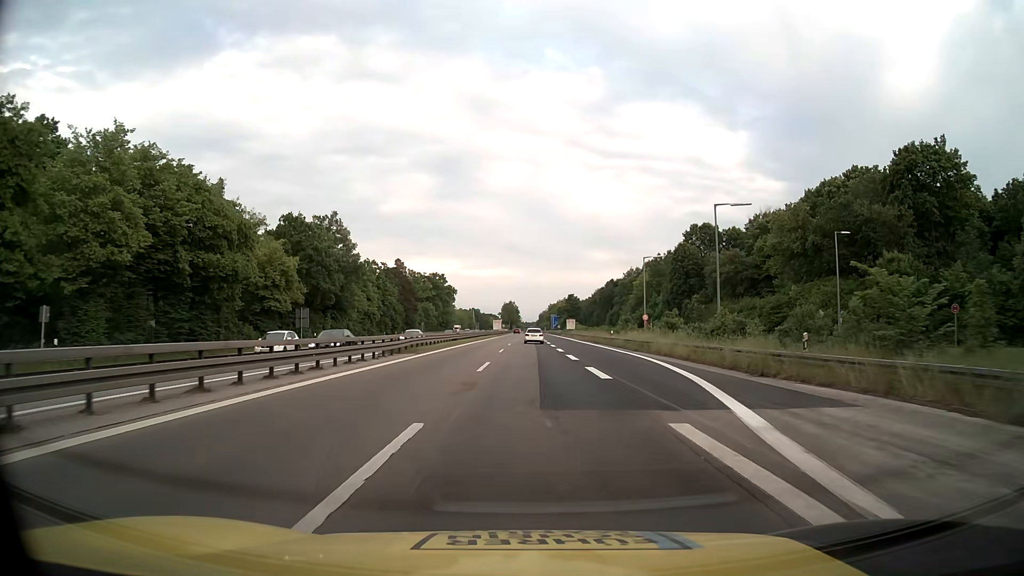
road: motorway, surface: asphalt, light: Day
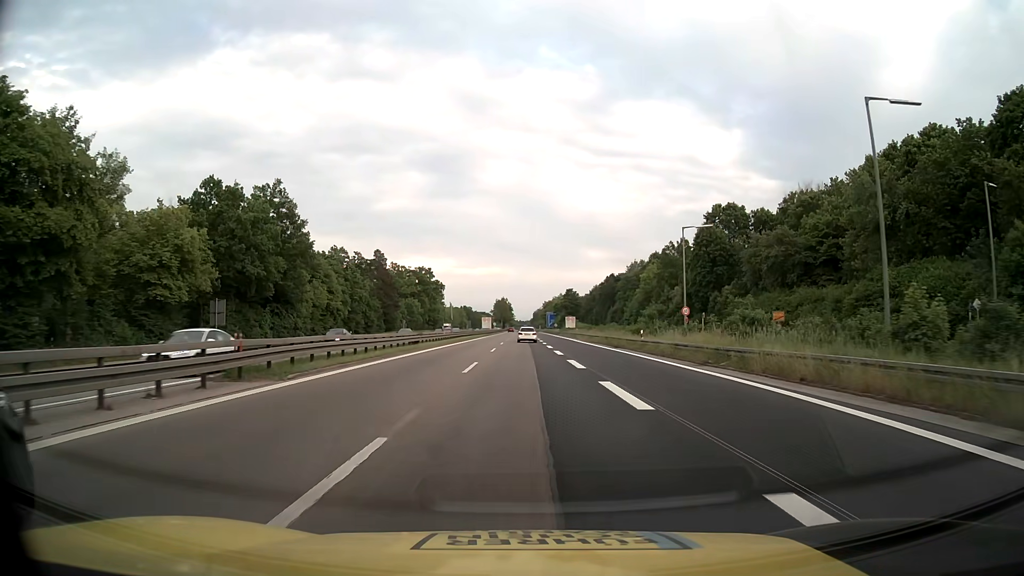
(+0.1, +19.5) m; 0°
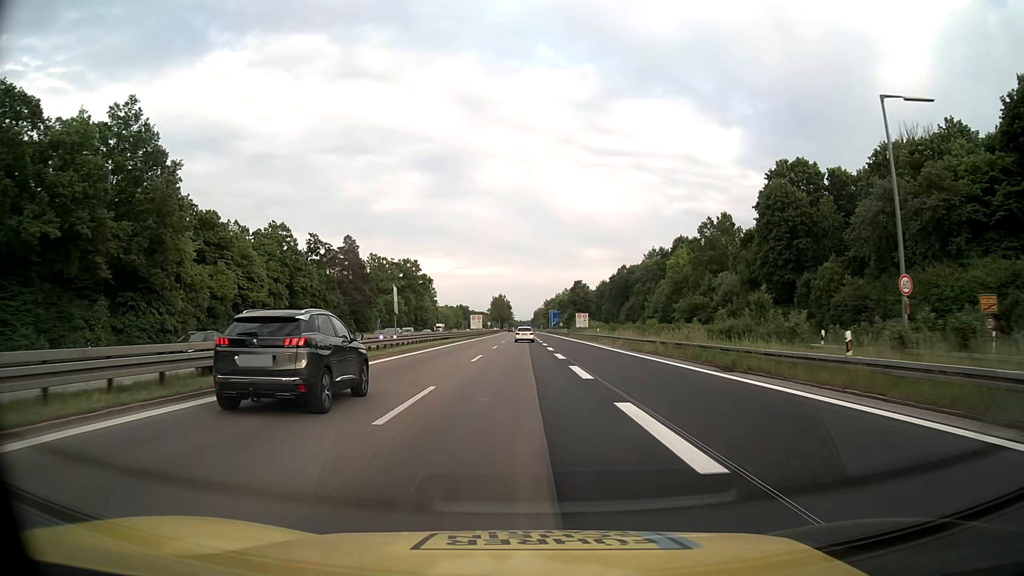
(+0.1, +29.2) m; 0°
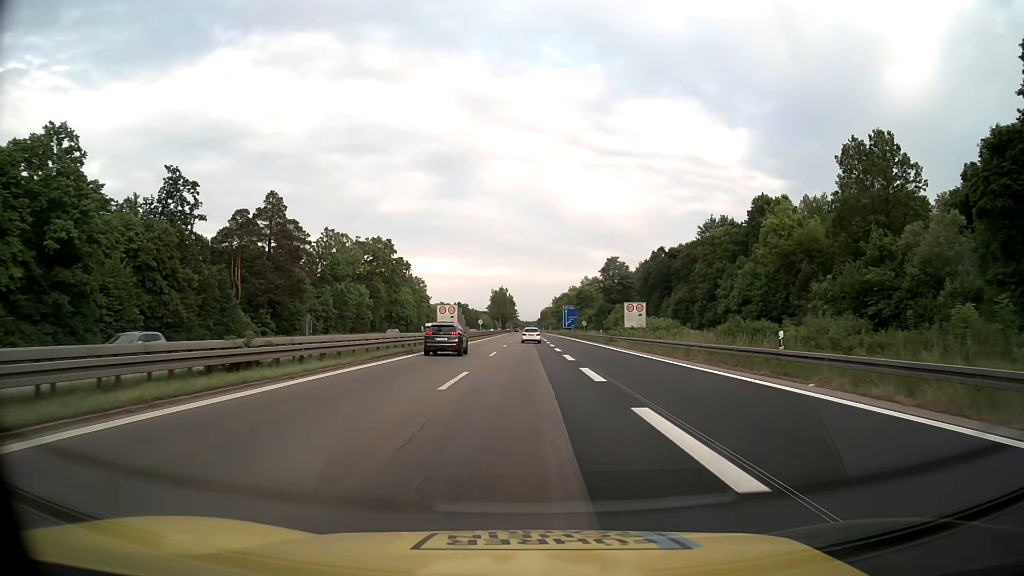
(-0.4, +48.9) m; -1°
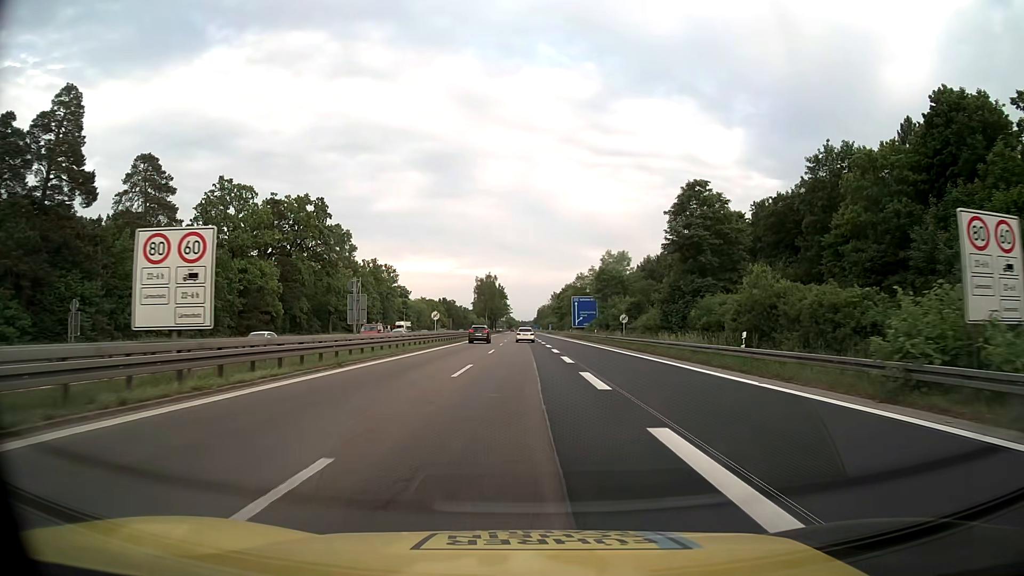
(+0.3, +50.5) m; 0°
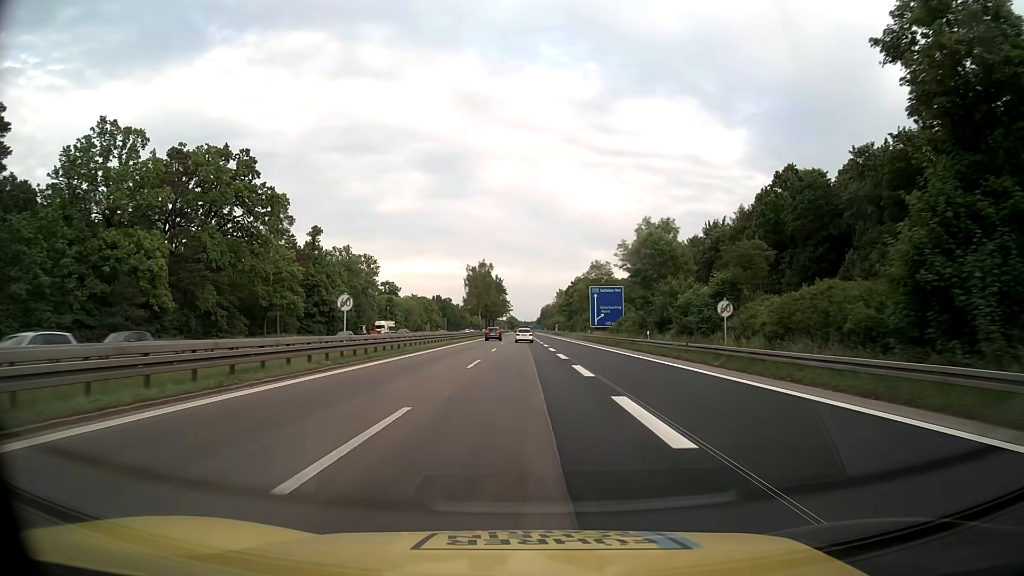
(0.0, +31.7) m; 0°
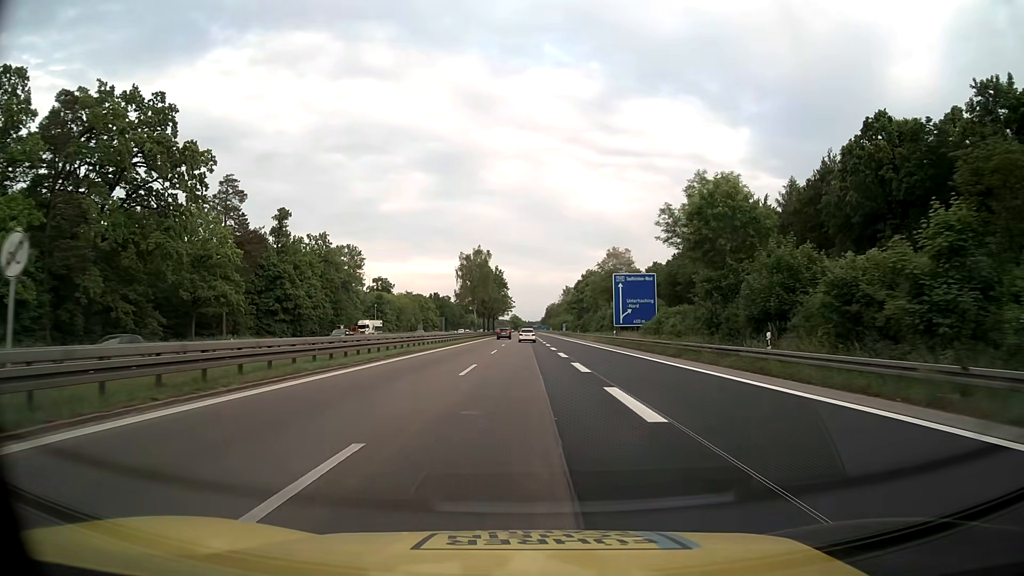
(-0.1, +21.9) m; 0°
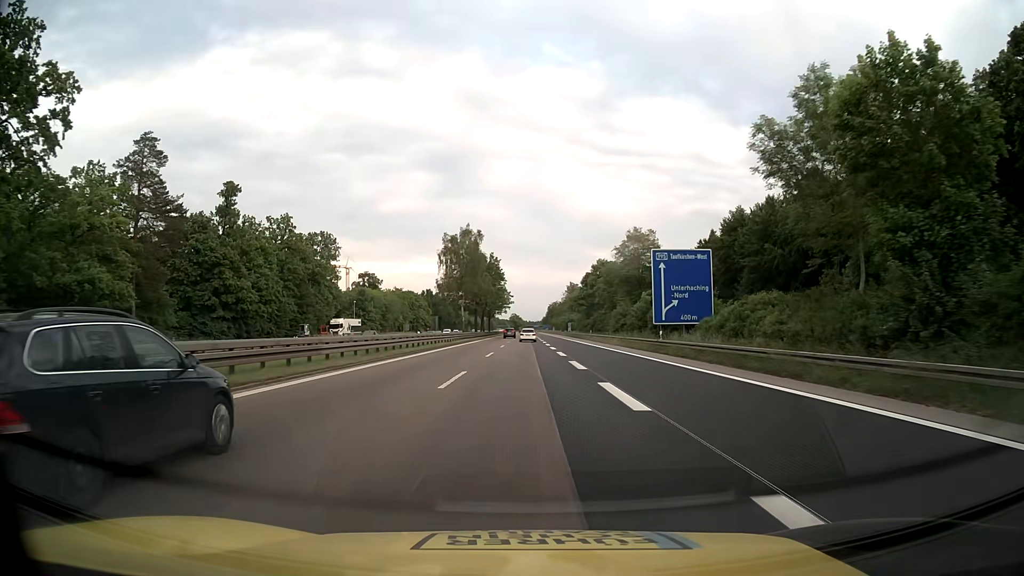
(0.0, +22.8) m; 0°
(0, +10) (0, +20) (0, +30) (0, +40) (0, +50) (0, +60) (0, +70) (0, +80) (0, +90) (0, +100) m
